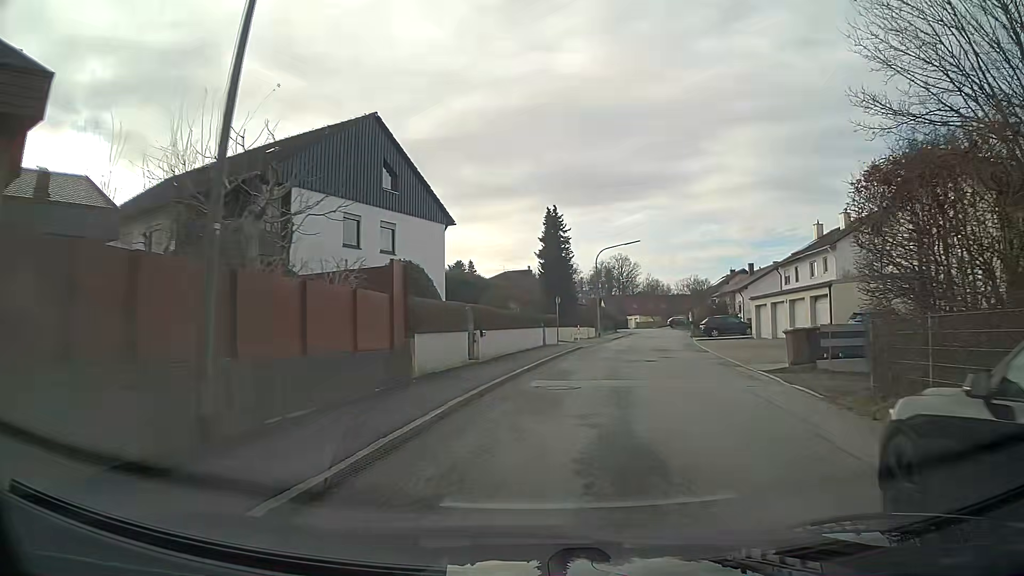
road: residential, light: Day
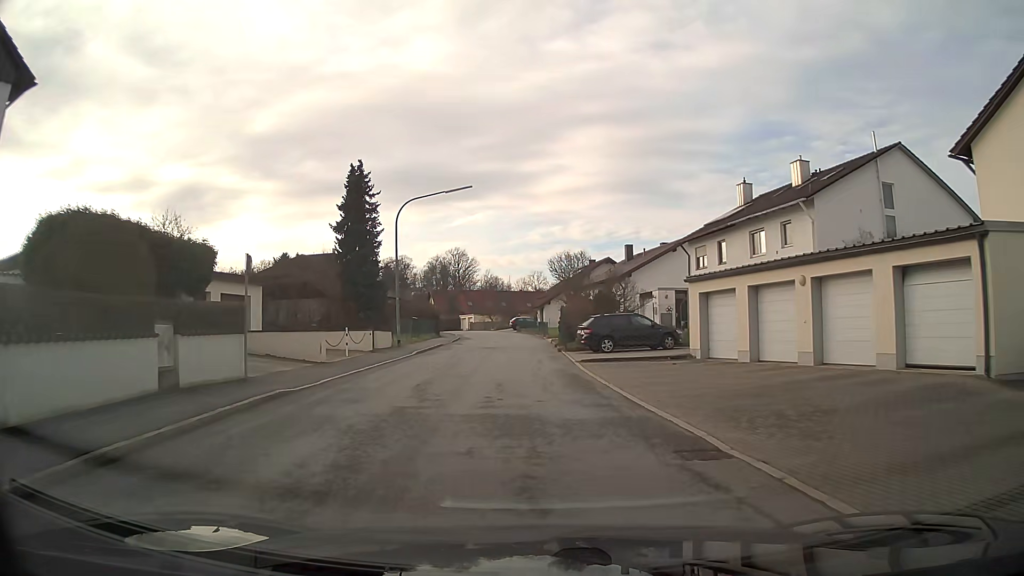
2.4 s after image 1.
(+3.1, +22.2) m; +11°
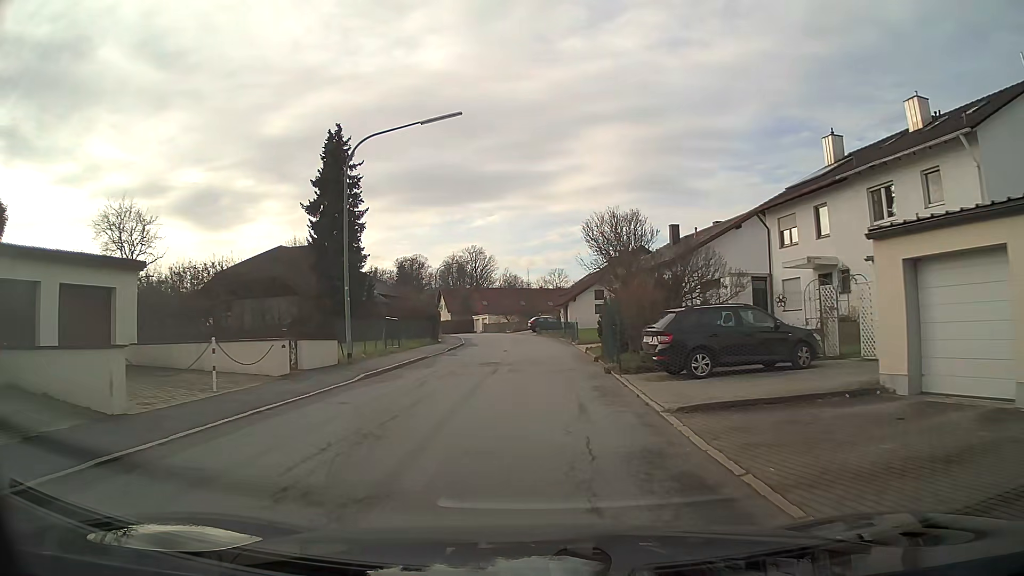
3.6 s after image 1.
(-0.2, +11.9) m; -2°
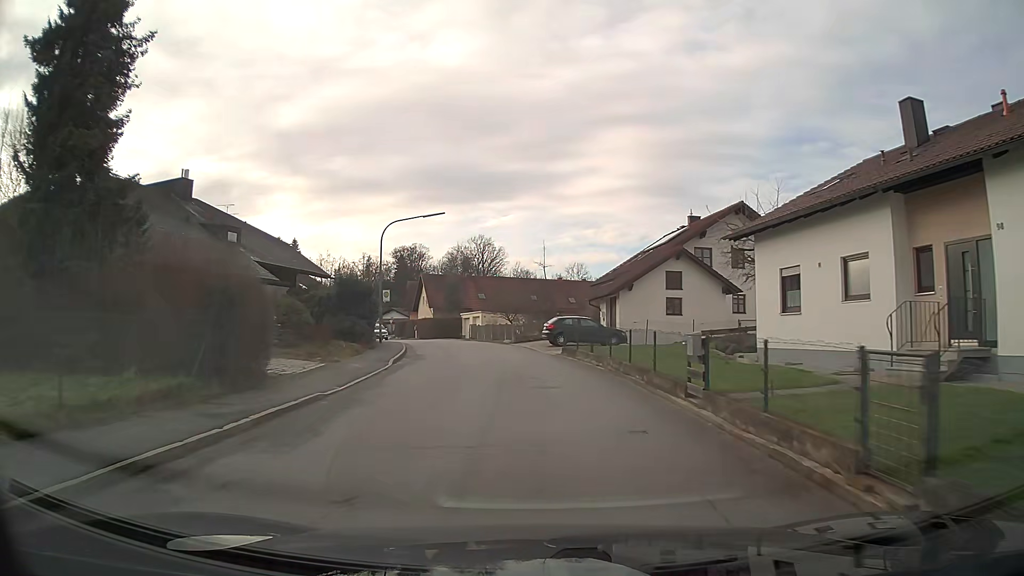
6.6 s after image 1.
(-0.4, +30.7) m; -1°
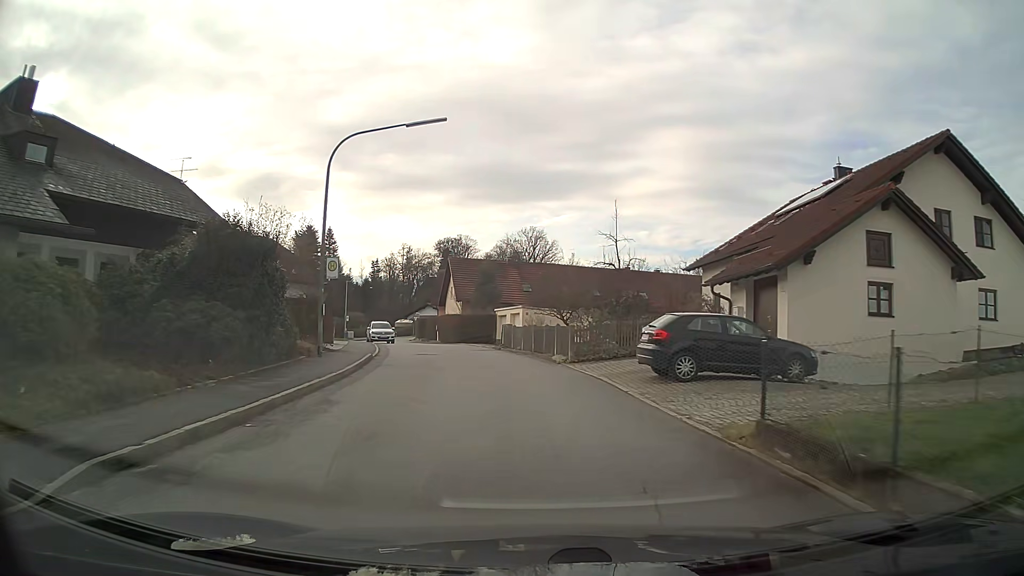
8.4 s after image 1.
(-0.7, +18.7) m; -5°
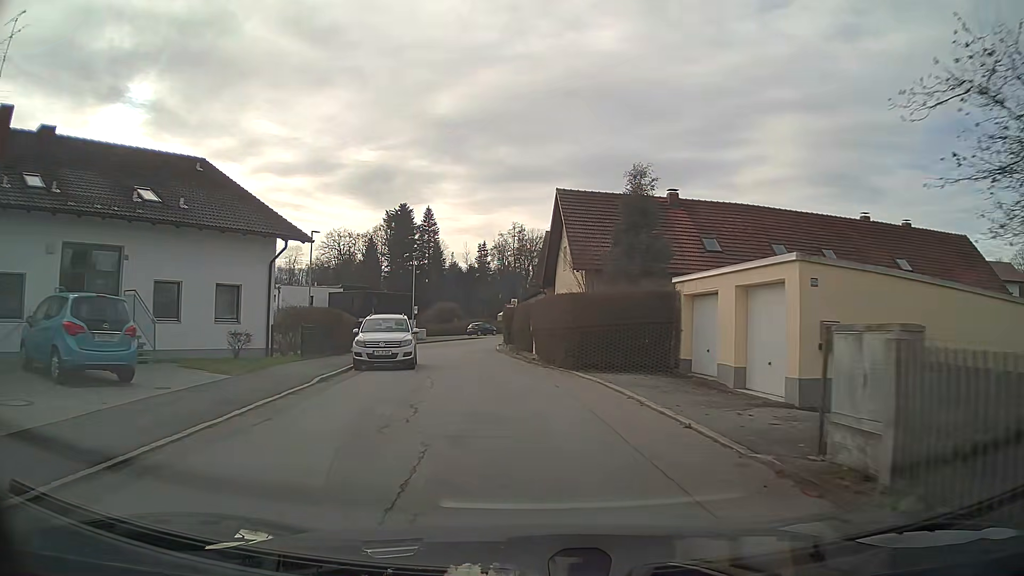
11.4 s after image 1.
(-2.7, +29.7) m; -10°
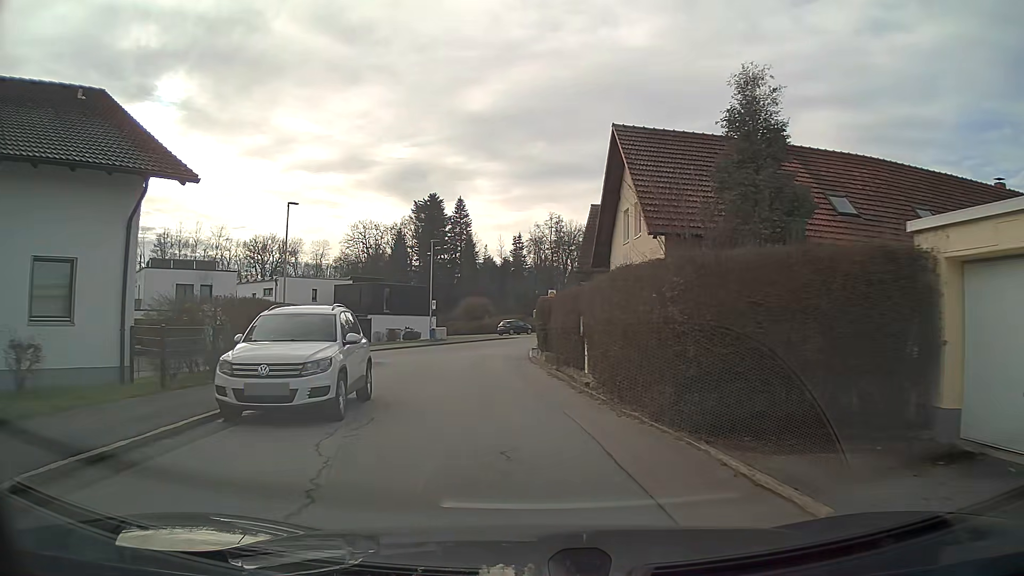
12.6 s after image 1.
(-0.3, +10.5) m; -4°
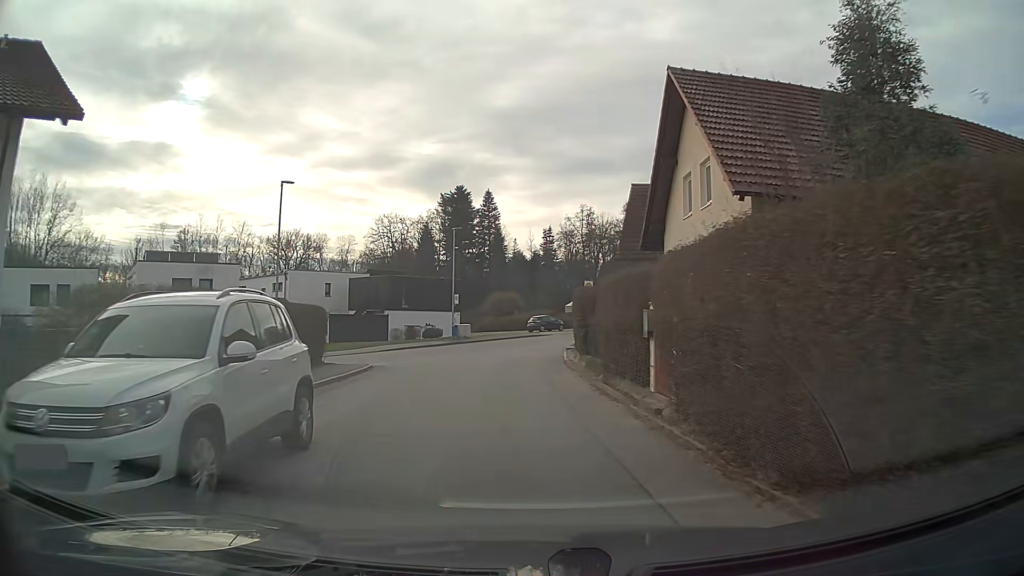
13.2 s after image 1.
(-0.1, +4.9) m; -2°
